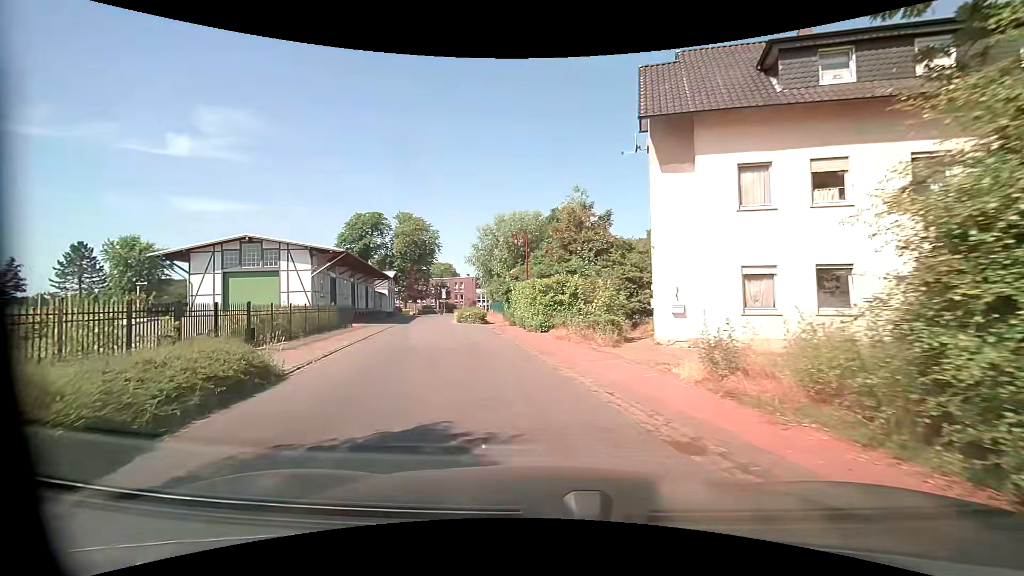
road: residential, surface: asphalt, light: Day
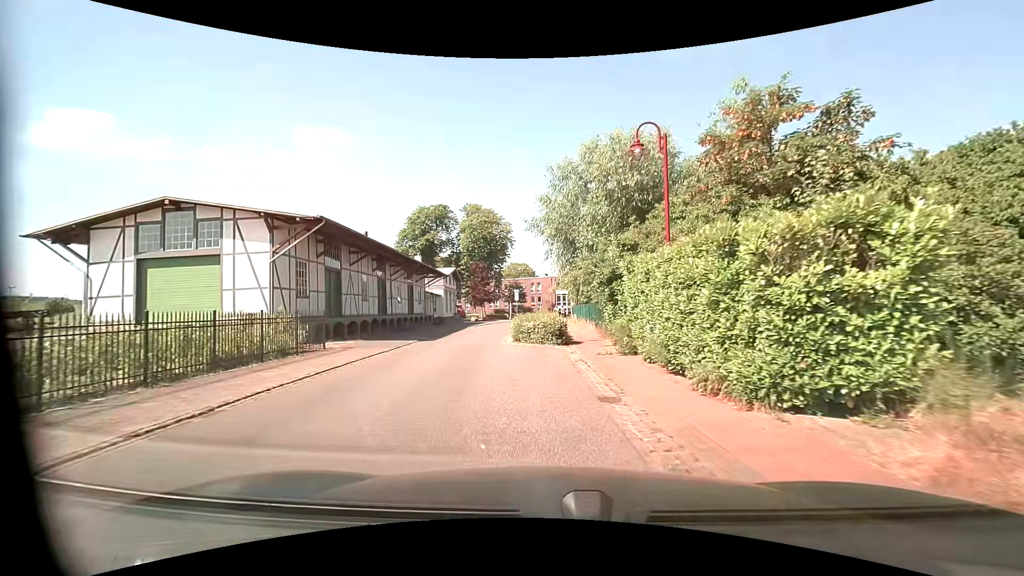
(-1.5, +15.2) m; -10°
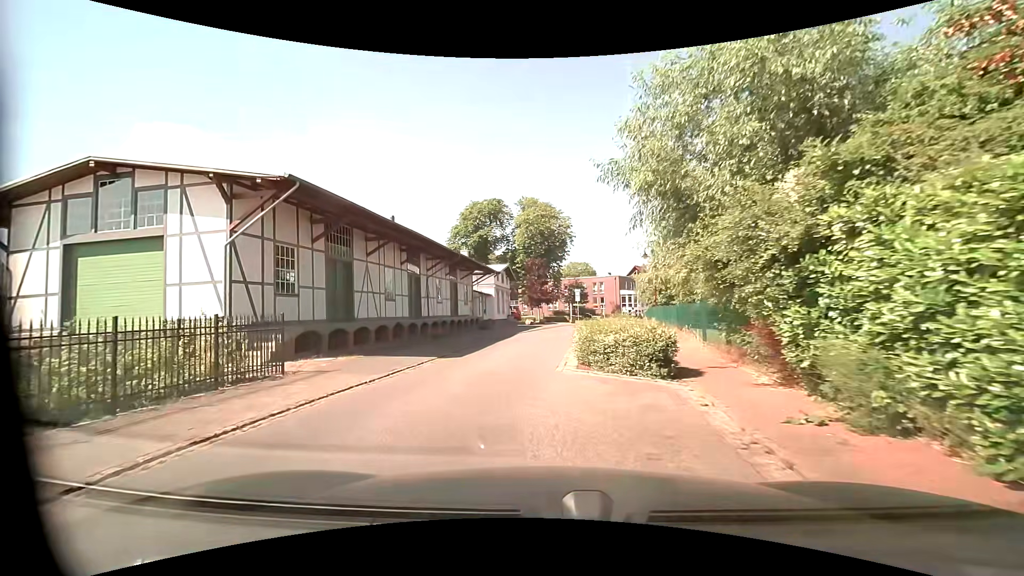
(-0.2, +6.8) m; -6°
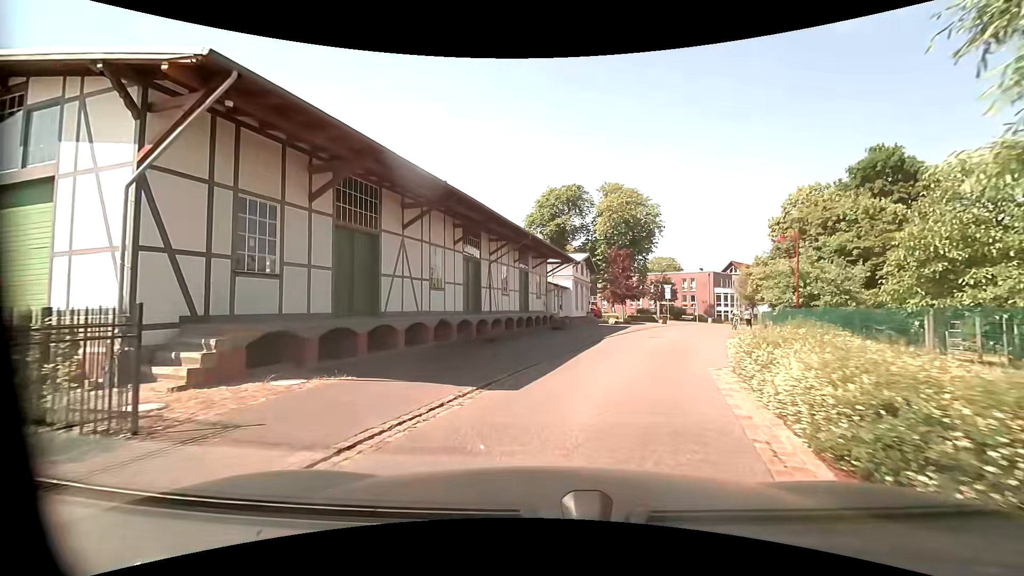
(-0.6, +6.7) m; -10°
(+1, +10) (+3, +20) (+7, +29) (+10, +38) (+15, +47) (+20, +55) (+26, +64) (+33, +71) (+39, +79) (+46, +87) m
